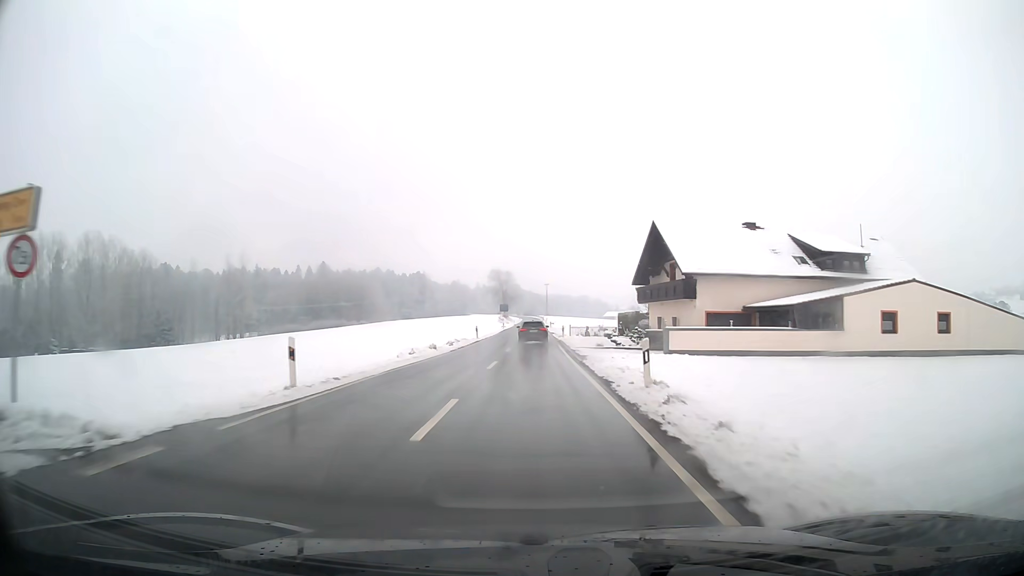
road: secondary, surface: asphalt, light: Day
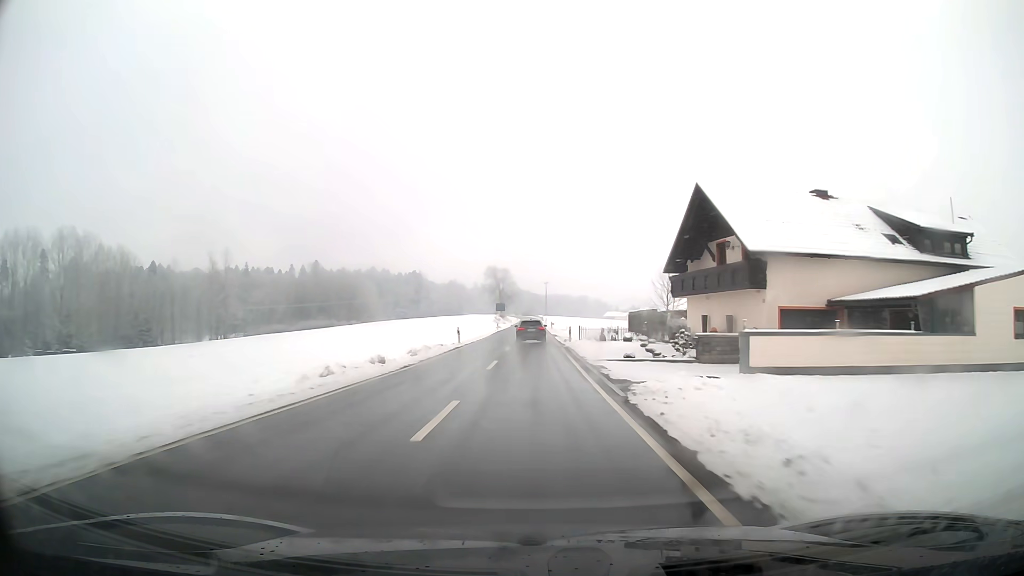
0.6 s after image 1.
(0.0, +11.9) m; 0°
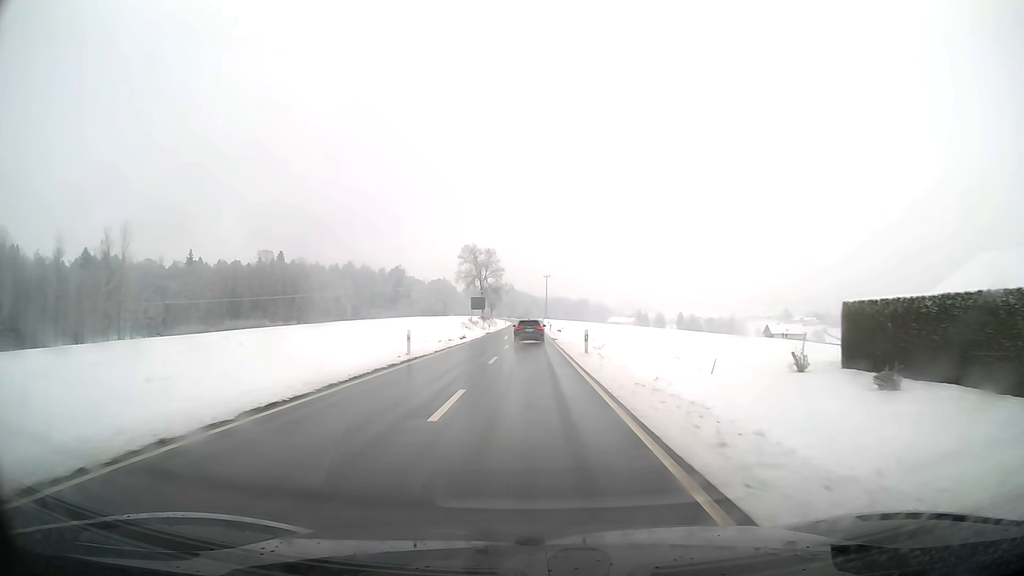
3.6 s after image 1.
(+0.1, +58.8) m; 0°
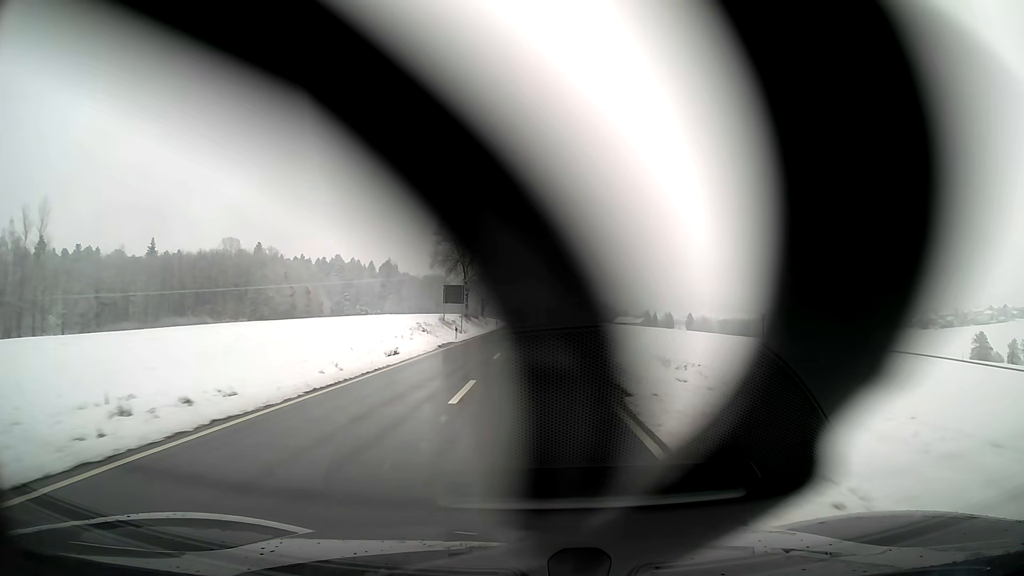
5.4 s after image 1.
(0.0, +34.2) m; 0°
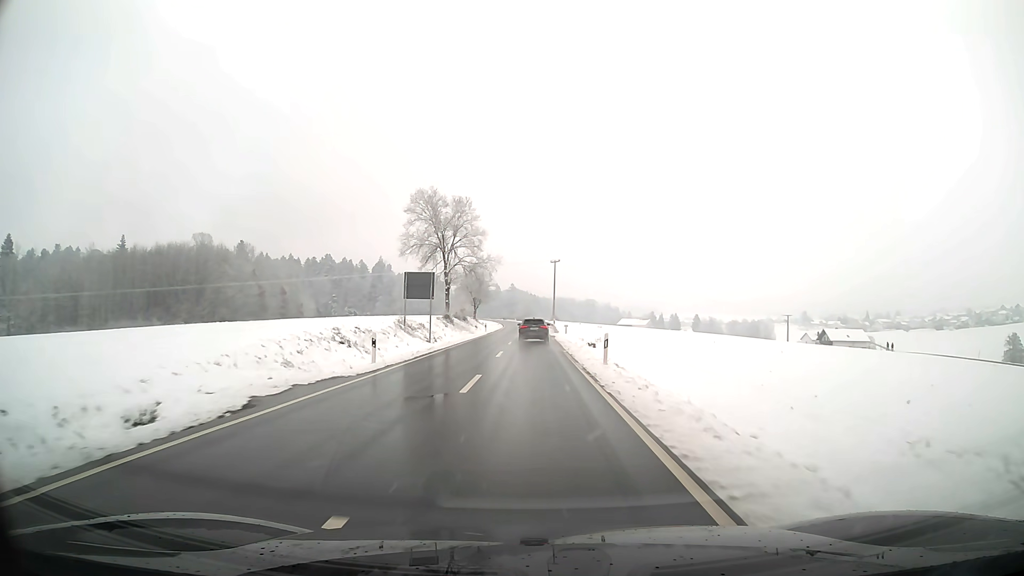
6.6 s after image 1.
(0.0, +22.4) m; 0°
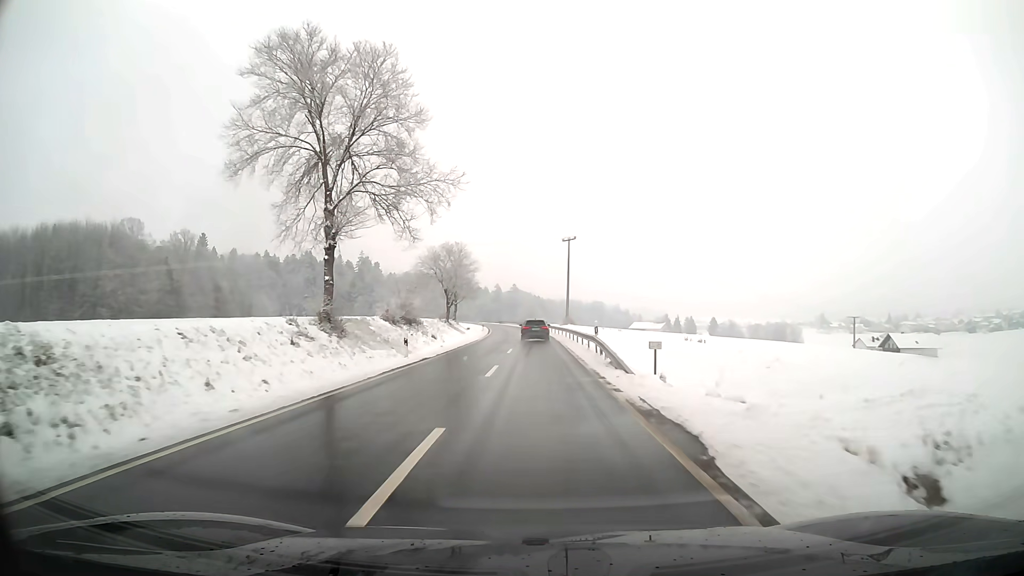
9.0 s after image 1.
(-0.1, +44.0) m; 0°
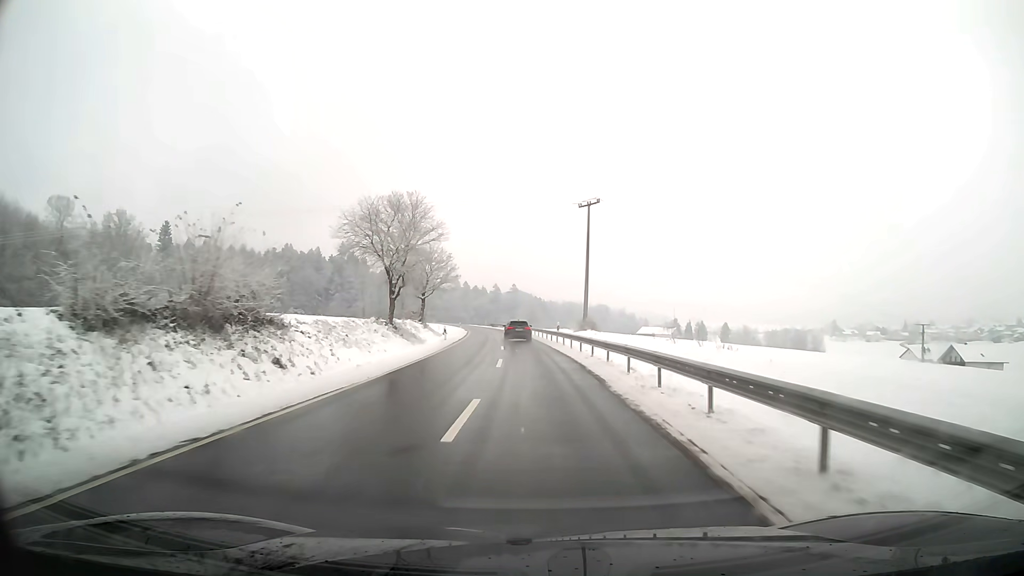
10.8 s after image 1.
(0.0, +32.9) m; 0°
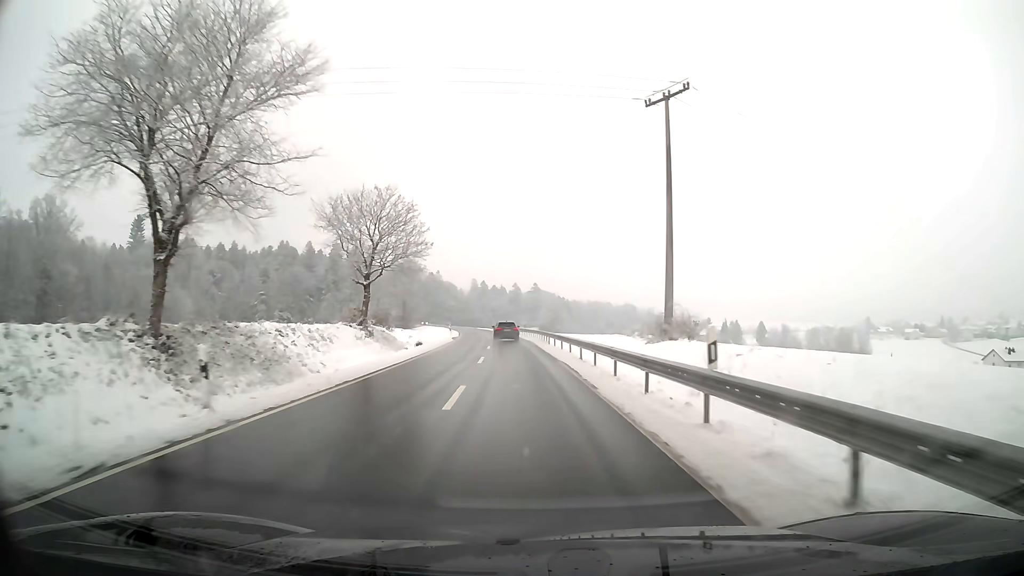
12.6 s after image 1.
(-0.6, +33.3) m; -2°
